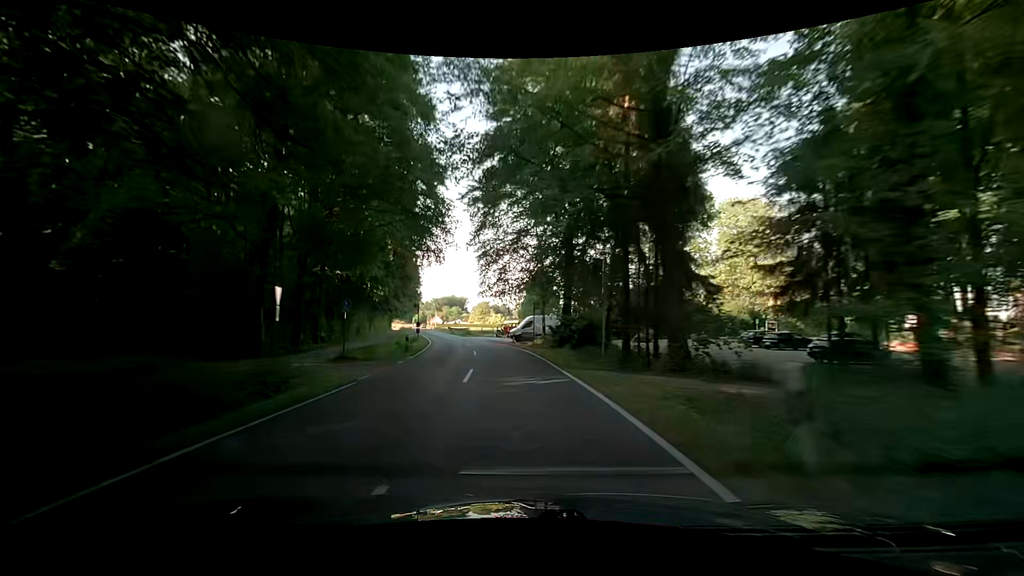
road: secondary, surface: asphalt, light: Day
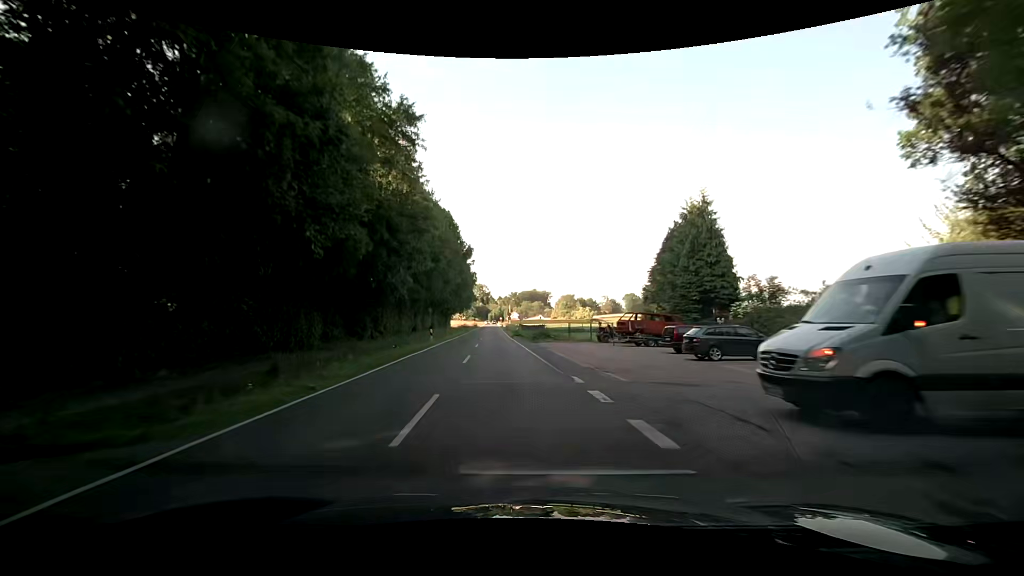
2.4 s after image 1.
(-3.9, +42.7) m; -10°
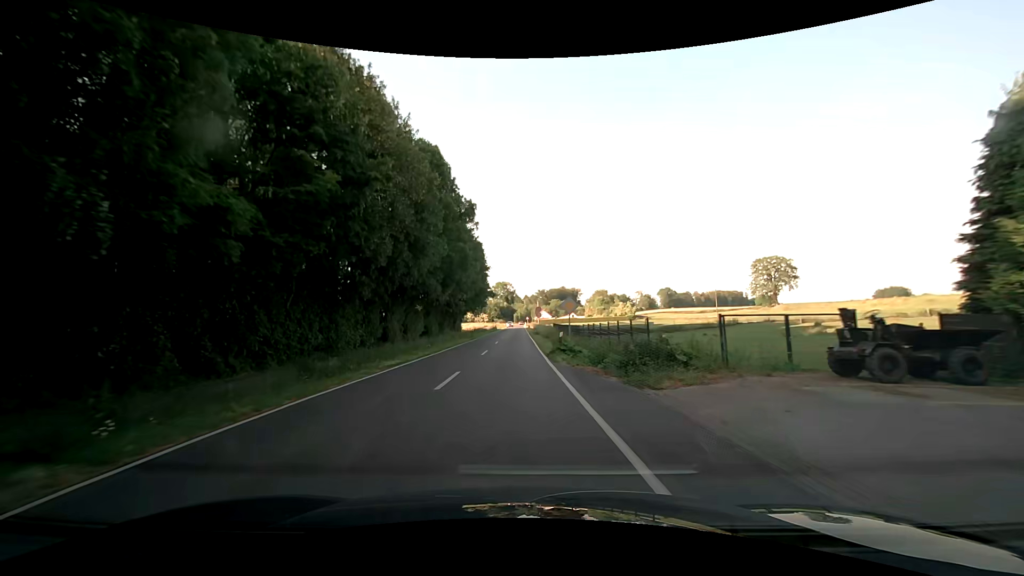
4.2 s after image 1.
(-1.4, +31.1) m; -4°
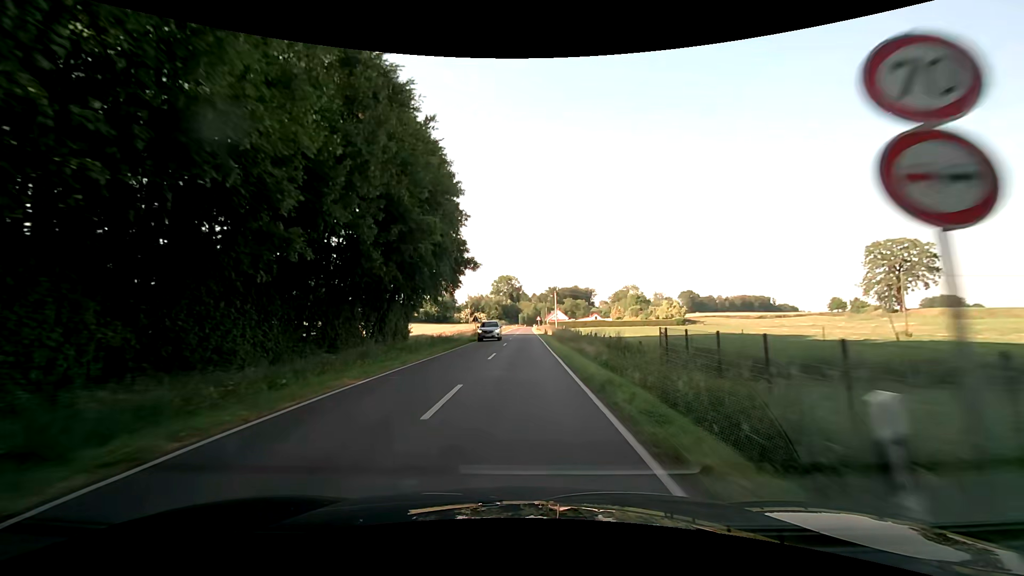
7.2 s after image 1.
(-0.8, +51.6) m; -1°
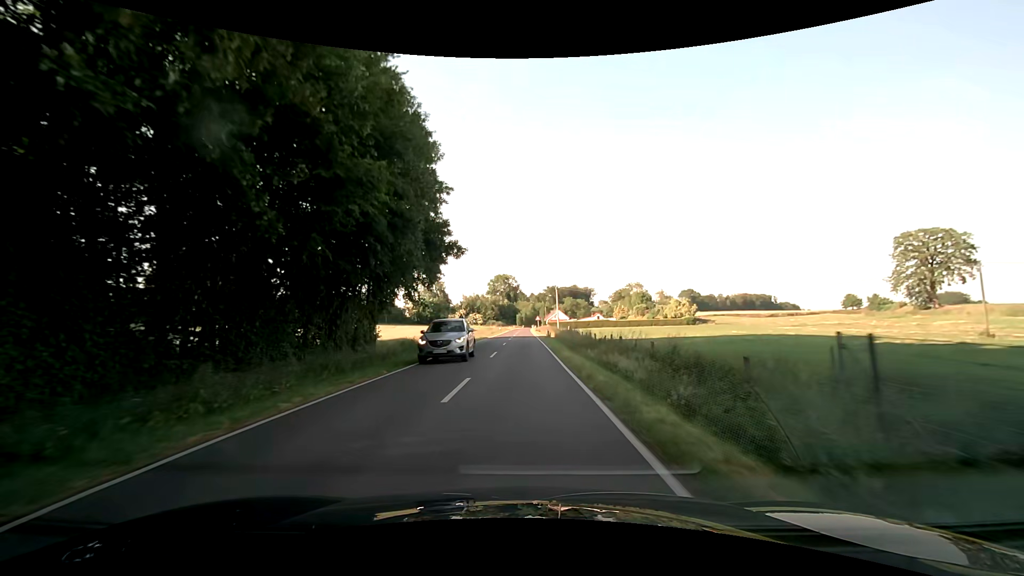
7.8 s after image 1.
(0.0, +10.4) m; 0°
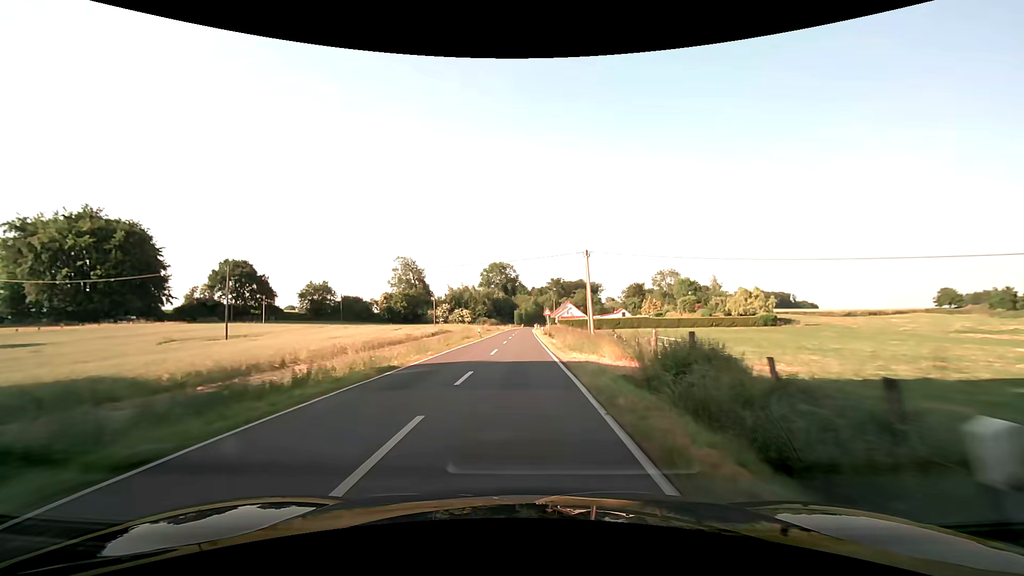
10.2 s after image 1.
(+0.1, +41.4) m; 0°
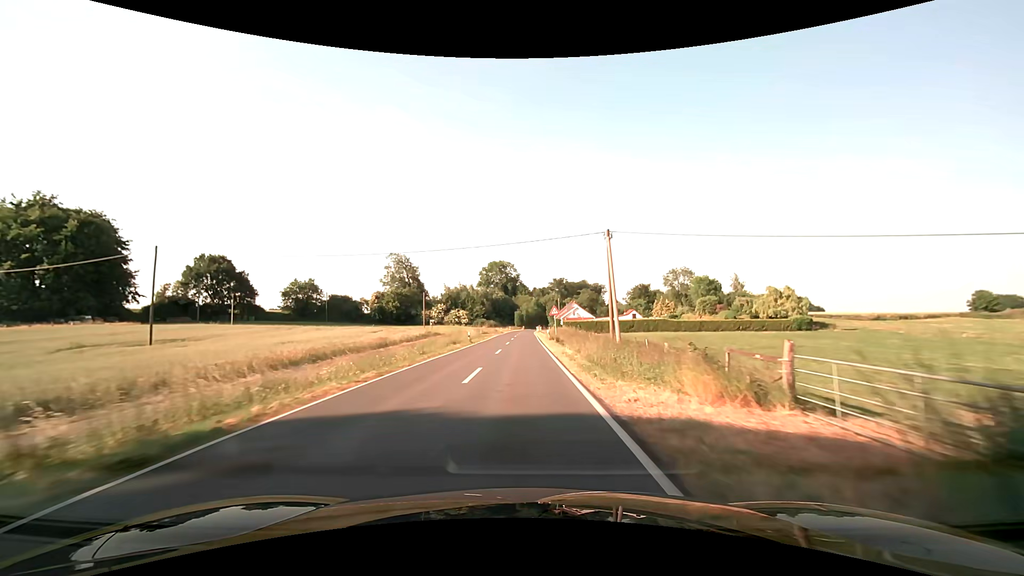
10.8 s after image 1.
(0.0, +10.3) m; 0°
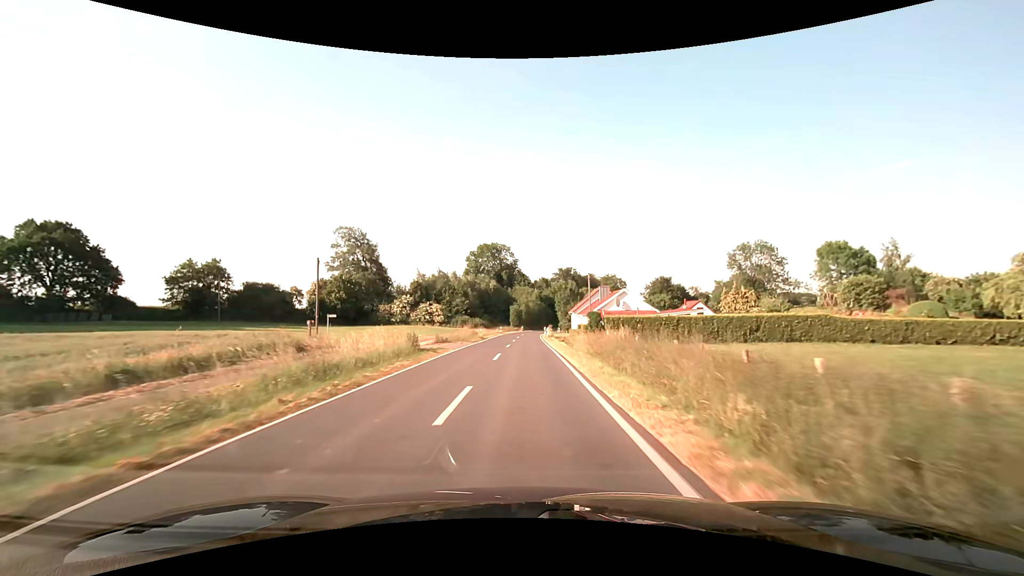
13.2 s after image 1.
(+0.1, +41.6) m; 0°
(0, +10) (0, +20) (0, +30) (0, +40) (0, +50) (0, +60) (+1, +70) (+1, +80) (+3, +90) (+4, +100) m
